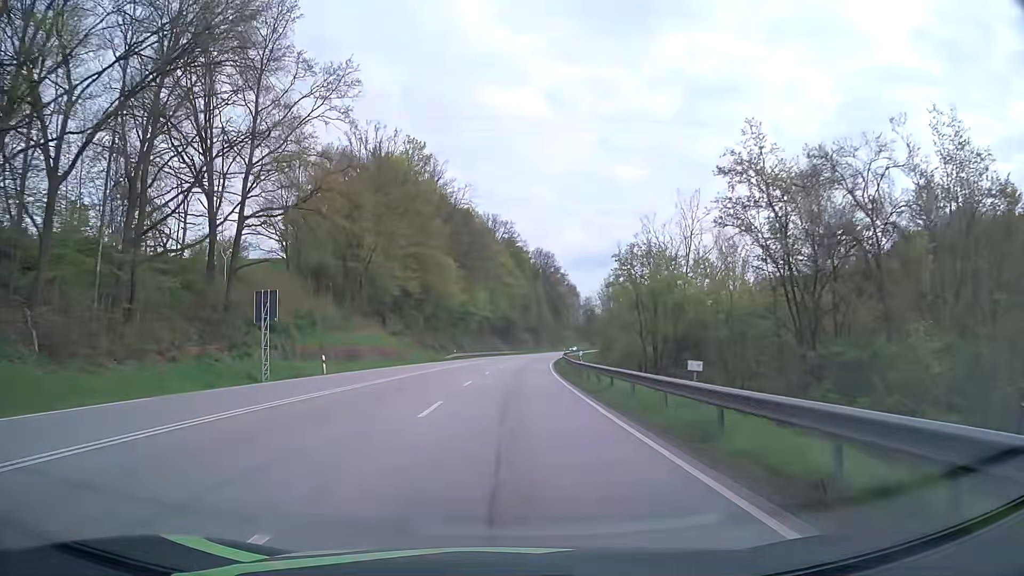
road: primary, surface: asphalt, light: Day
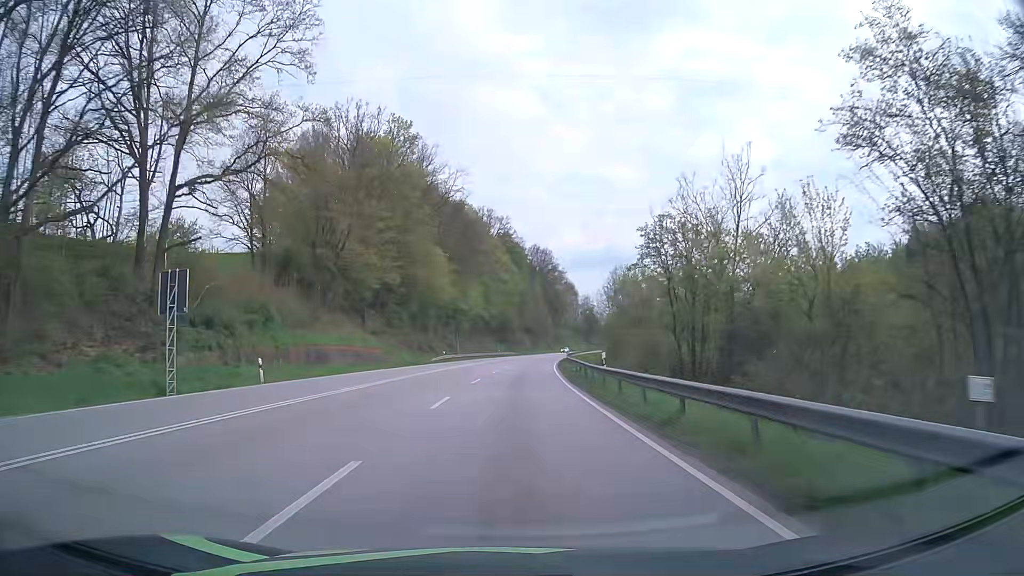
(0.0, +9.7) m; 0°
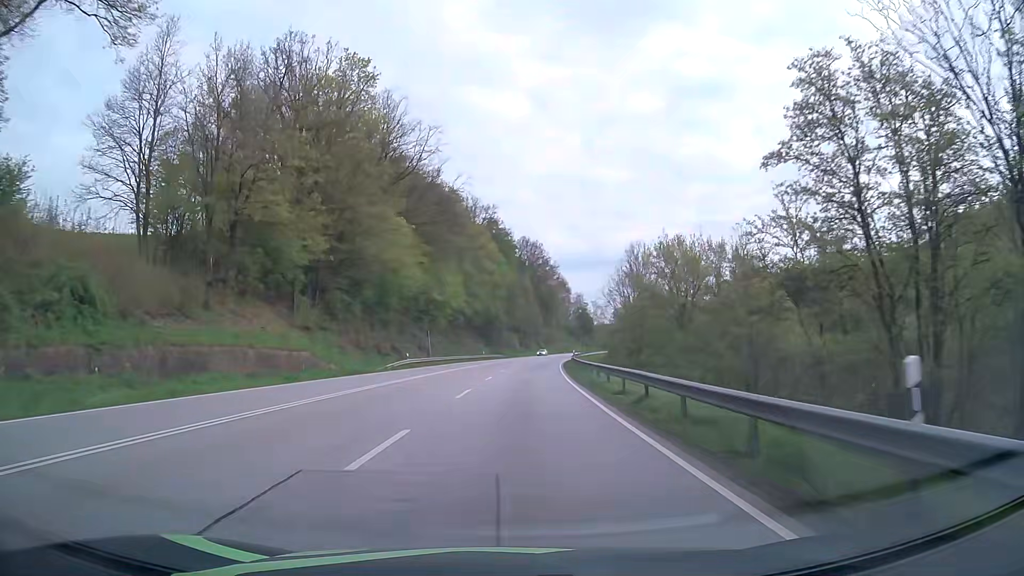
(+0.3, +20.3) m; +1°
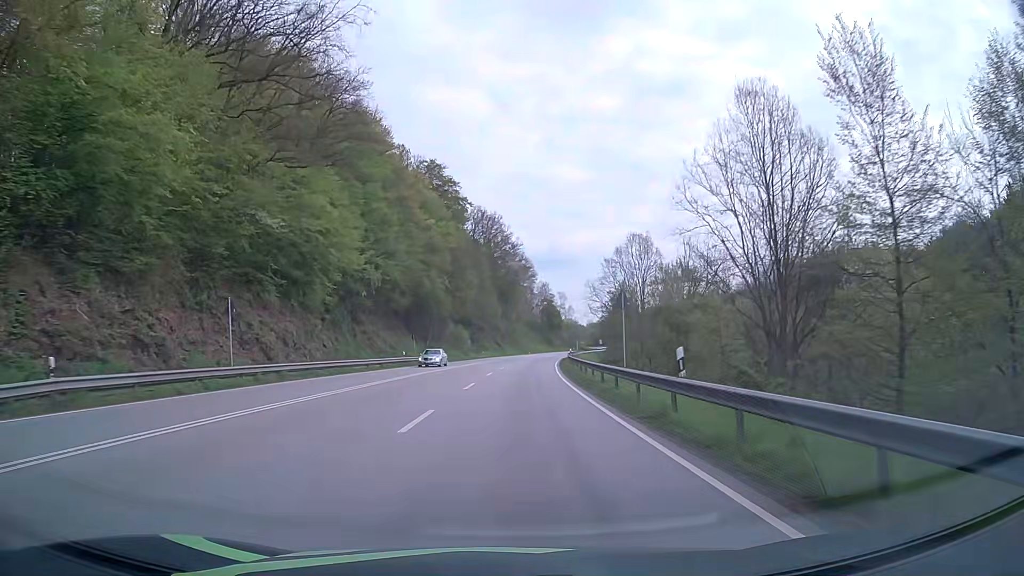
(+1.4, +44.2) m; +4°
(0, +10) (0, +20) (0, +30) (+1, +40) (+1, +50) (+2, +60) (+3, +70) (+3, +80) (+4, +90) (+6, +100) m
